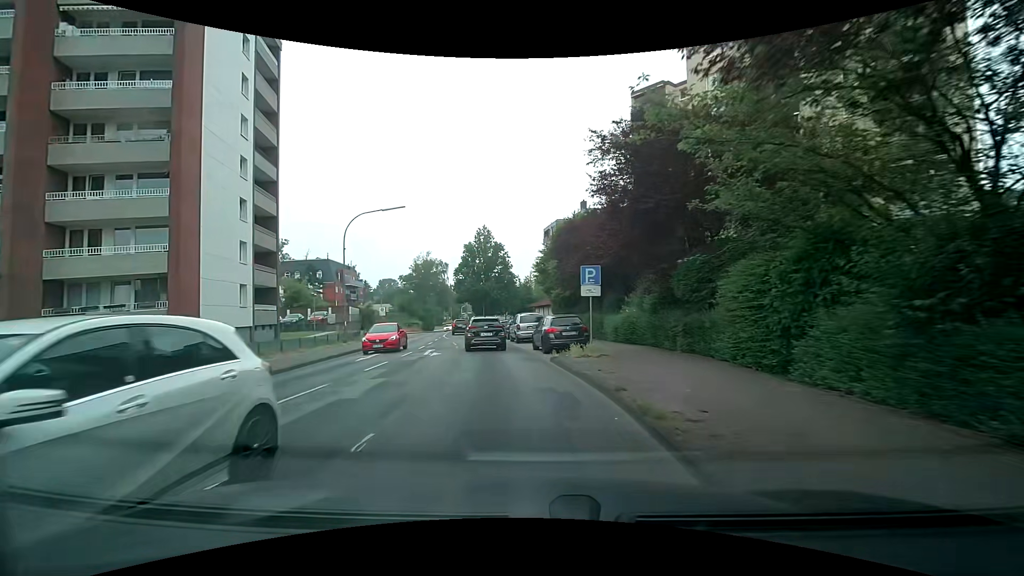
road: secondary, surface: asphalt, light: Day
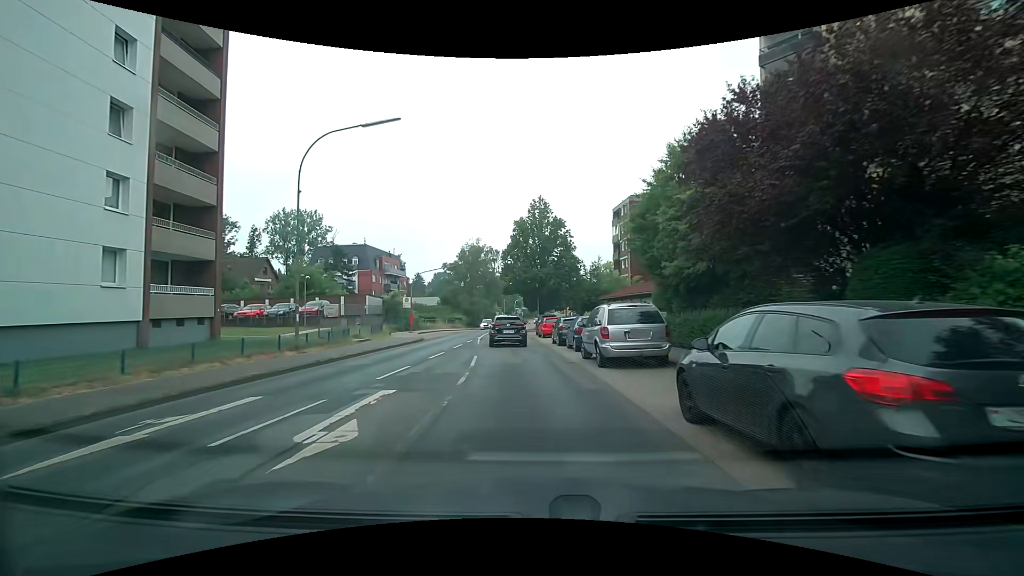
(-1.1, +15.6) m; -7°
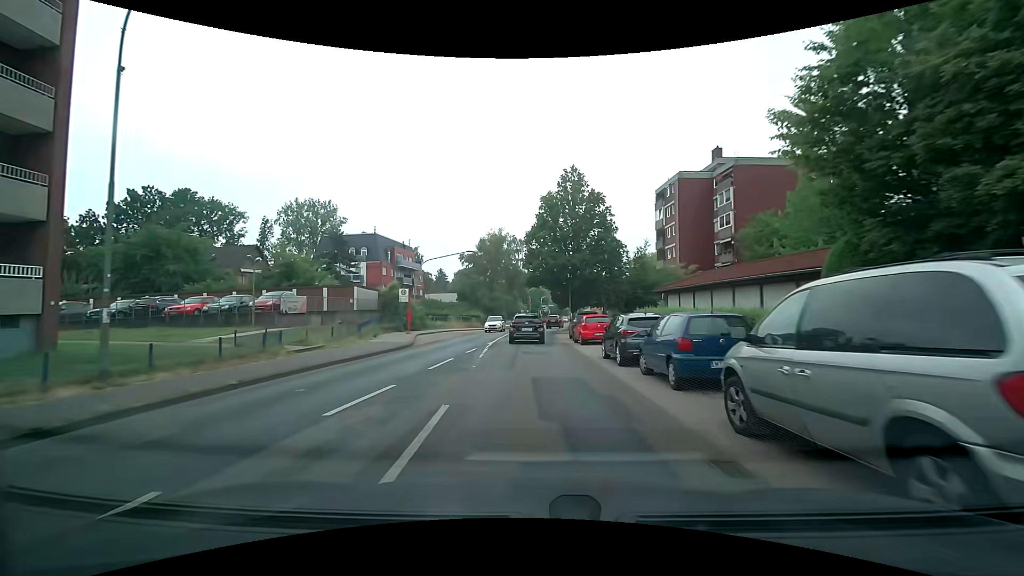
(-0.3, +10.8) m; -3°
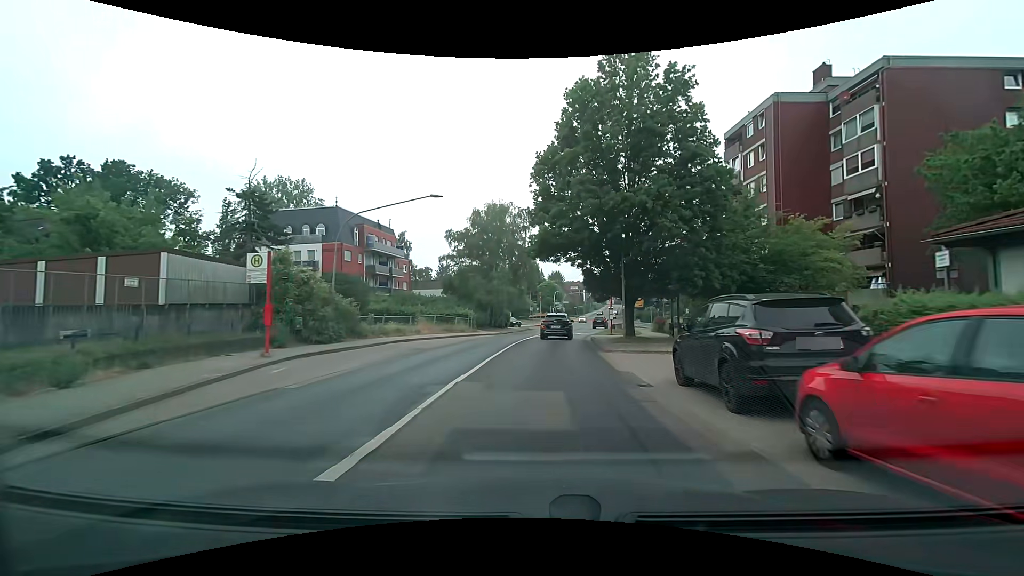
(-0.3, +22.0) m; -1°
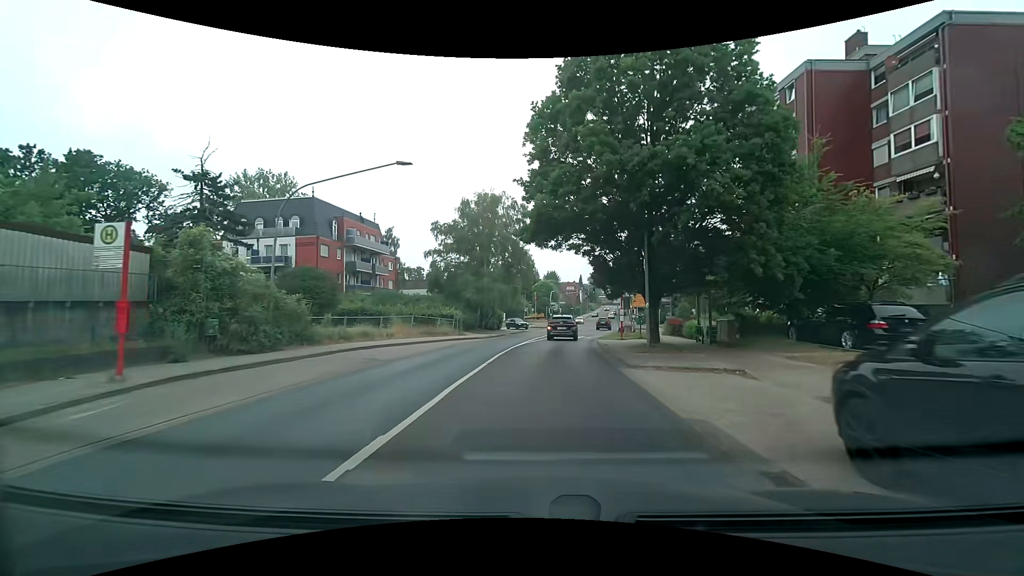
(0.0, +5.7) m; 0°
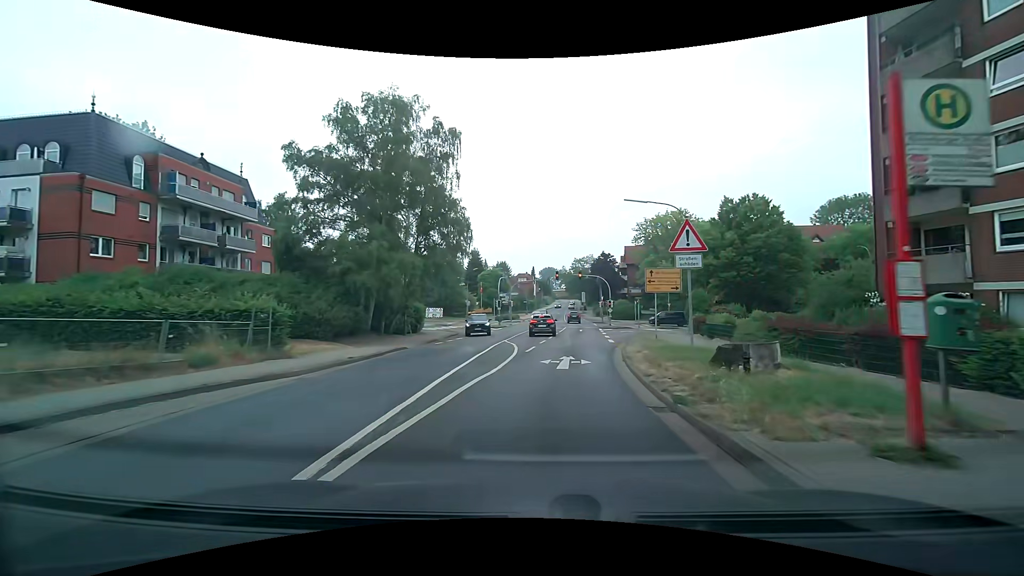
(+0.9, +23.4) m; +5°
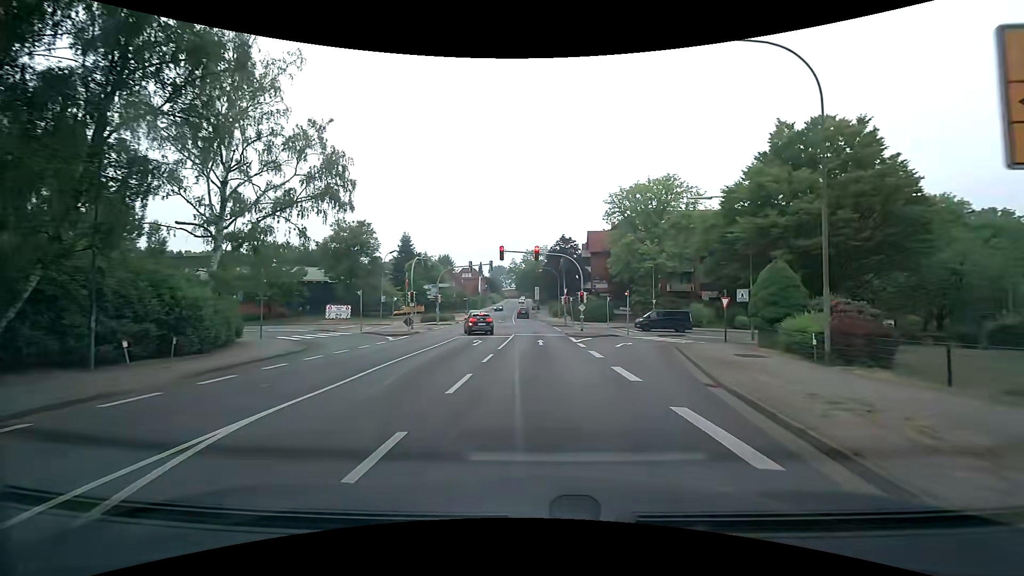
(+1.6, +22.3) m; +6°
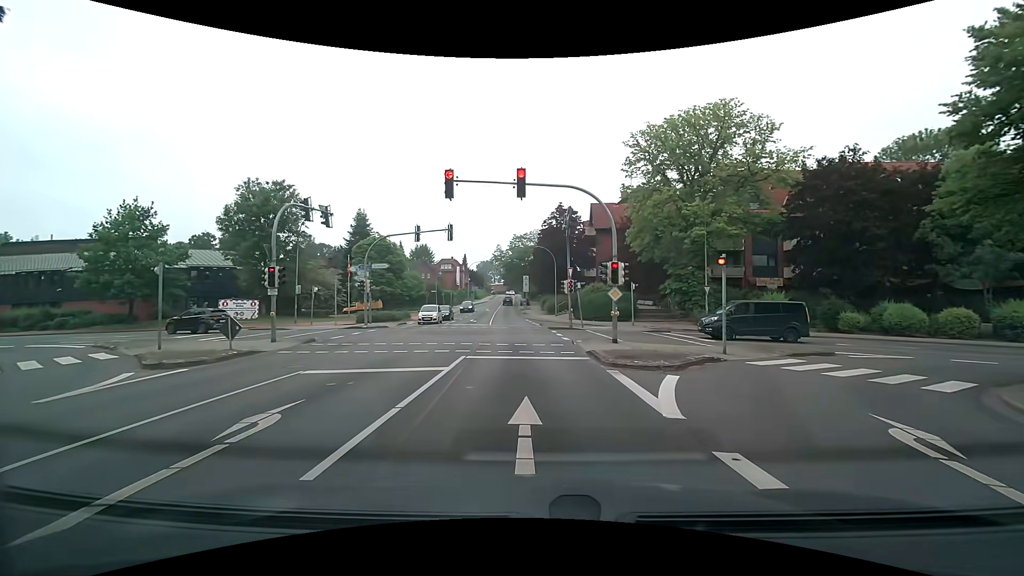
(+0.3, +20.4) m; +1°
